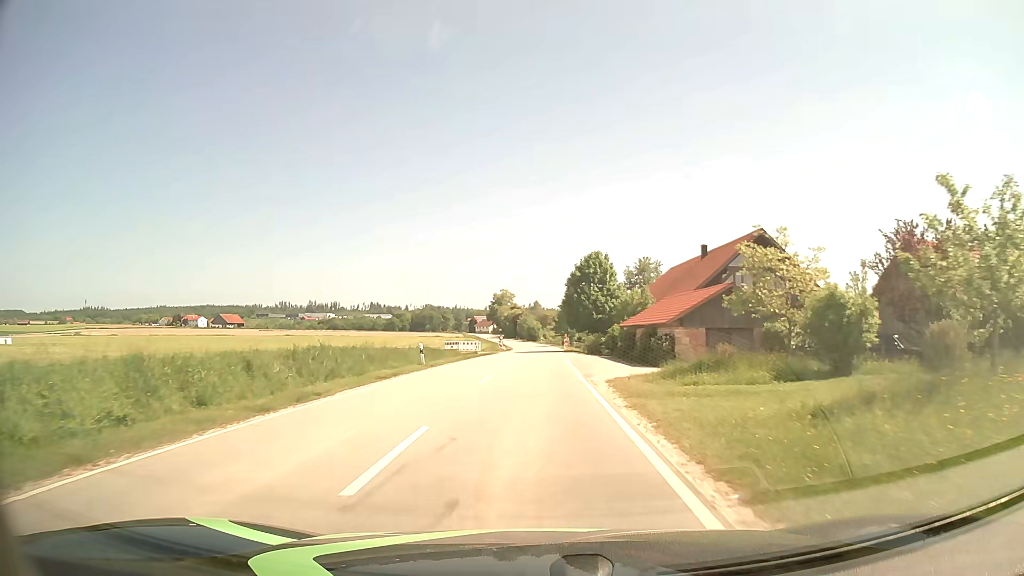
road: tertiary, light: Day
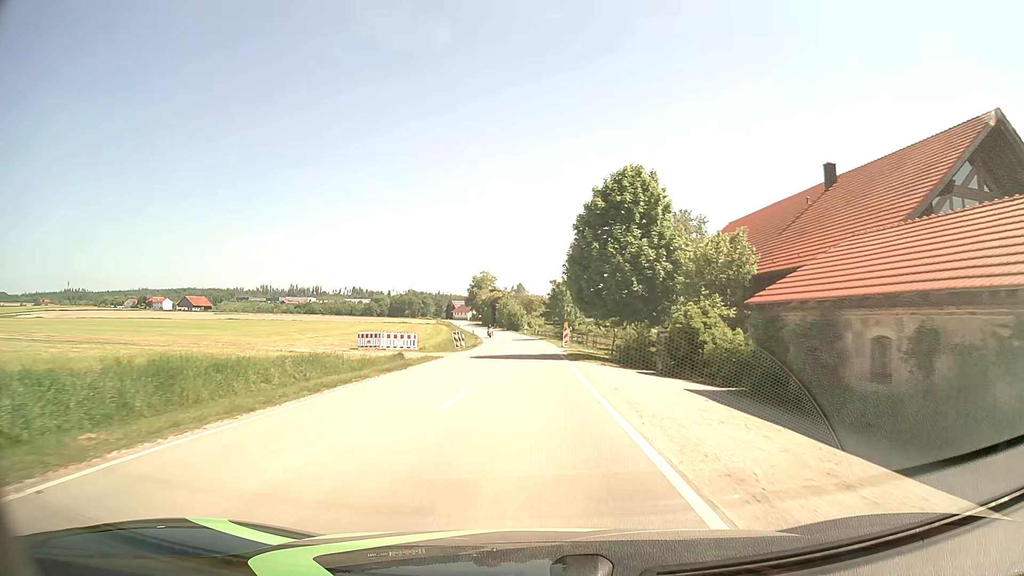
(+0.2, +30.7) m; +1°
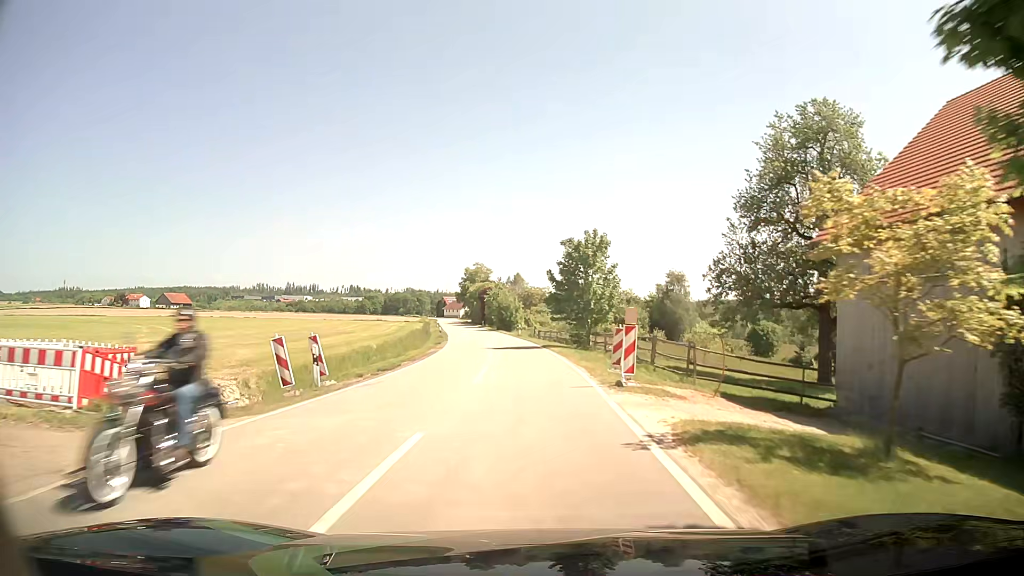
(+0.1, +31.1) m; 0°
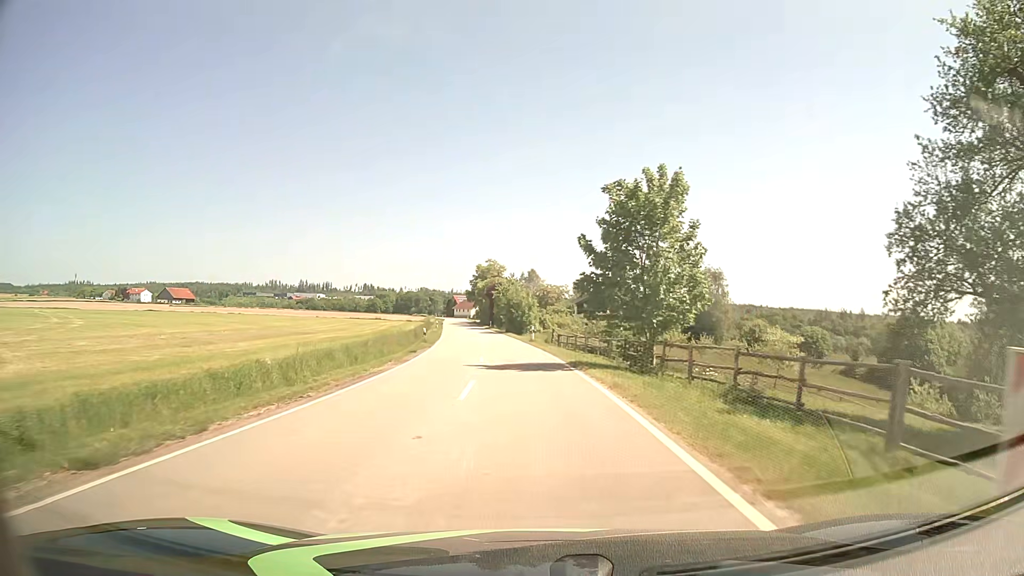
(-0.1, +15.8) m; -1°
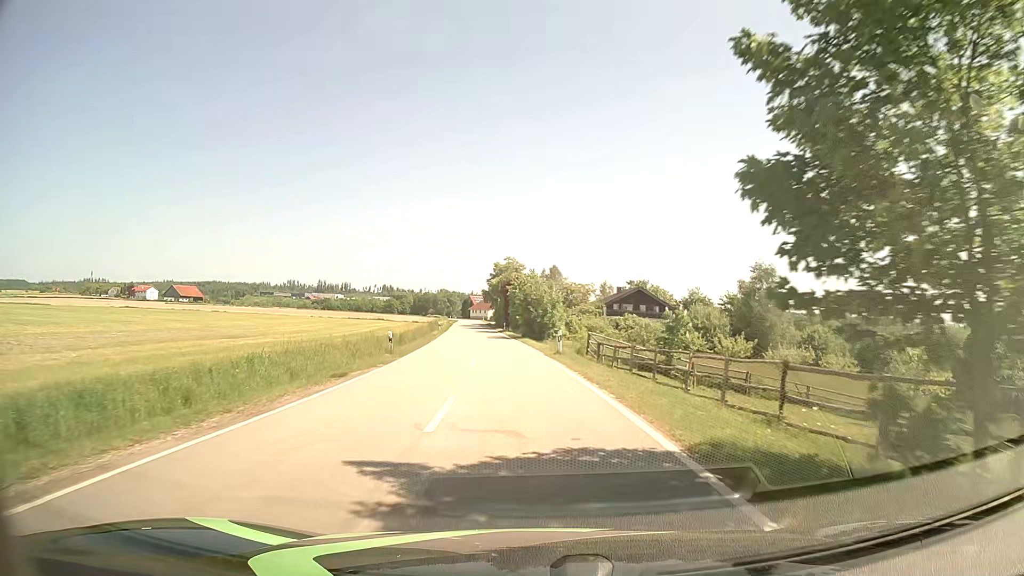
(-0.3, +15.8) m; -2°
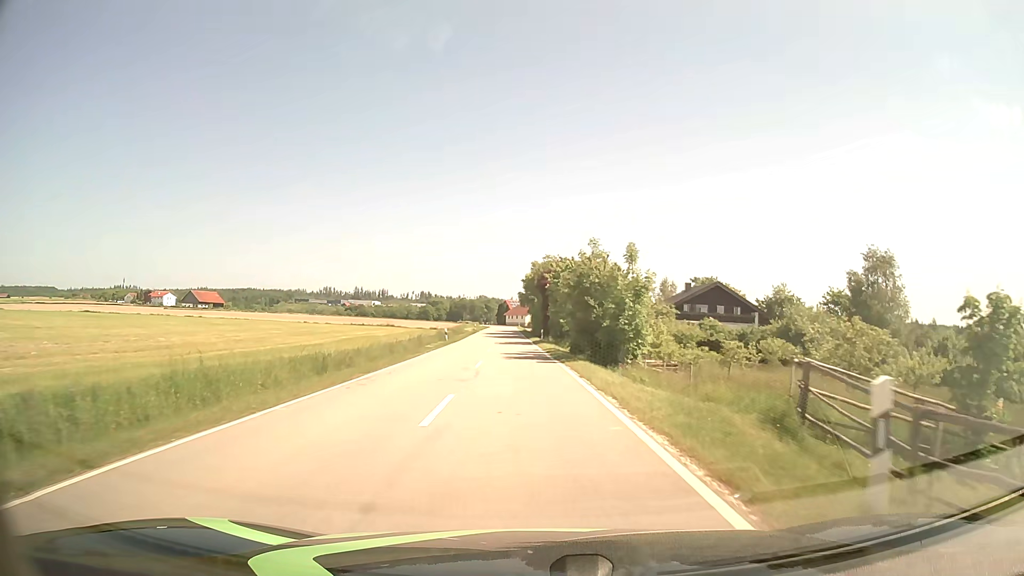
(-0.7, +23.8) m; -3°
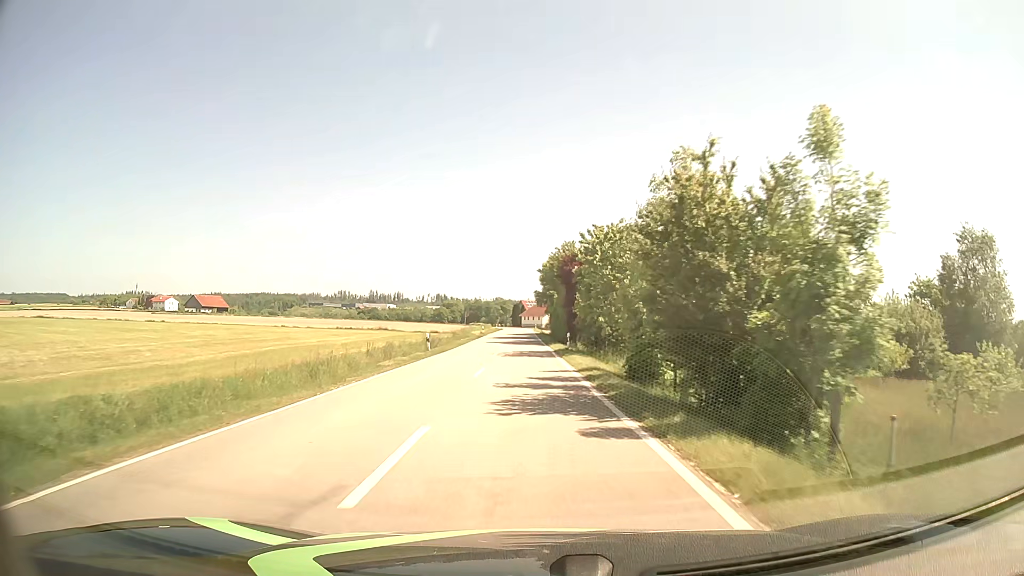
(-0.2, +15.8) m; -1°
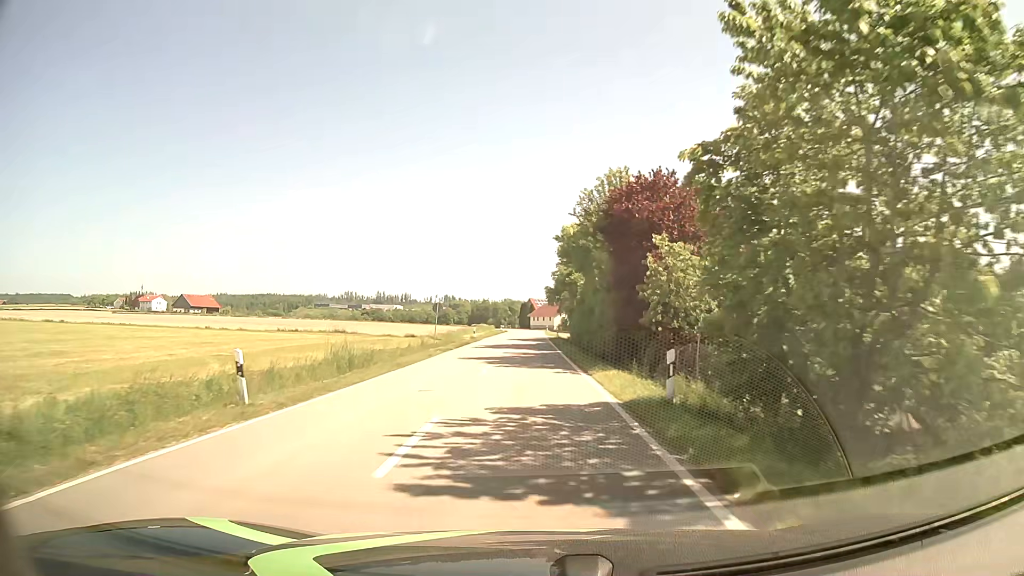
(-0.3, +23.6) m; -1°
(0, +10) (0, +20) (0, +30) (0, +40) (0, +50) (0, +60) (0, +70) (0, +80) (0, +90) (0, +100) m
